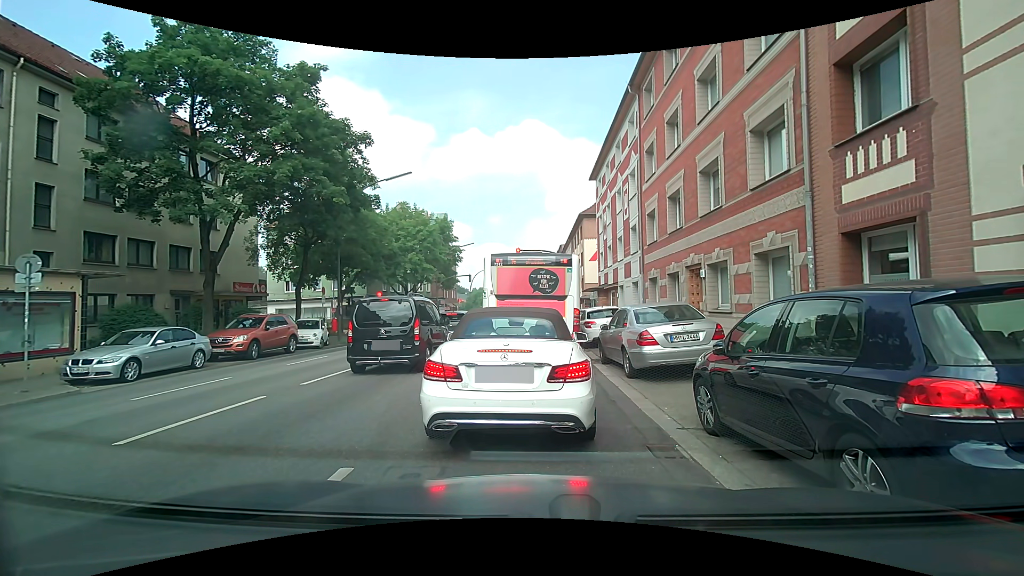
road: secondary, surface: asphalt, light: Day
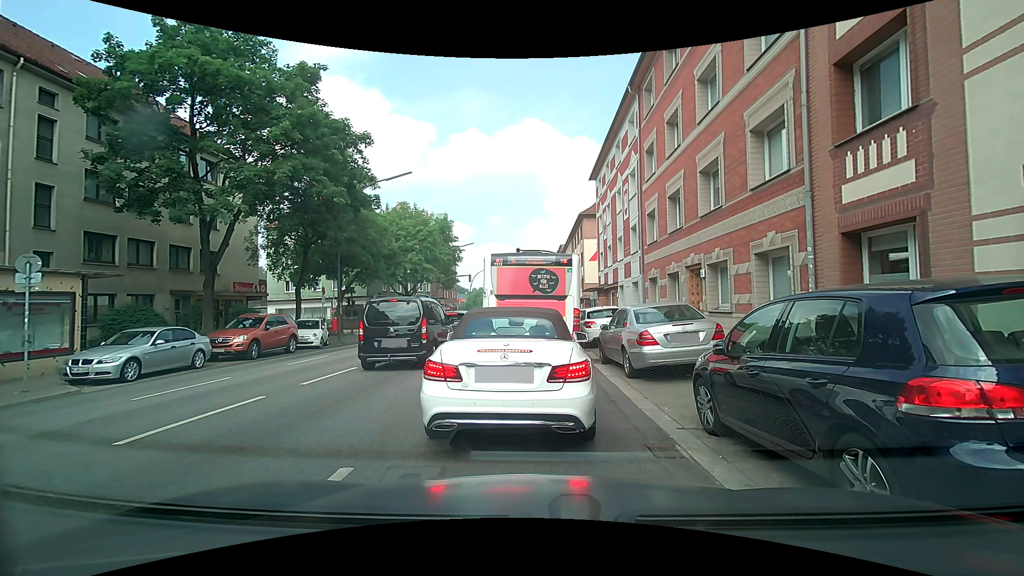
(0.0, 0.0) m; 0°
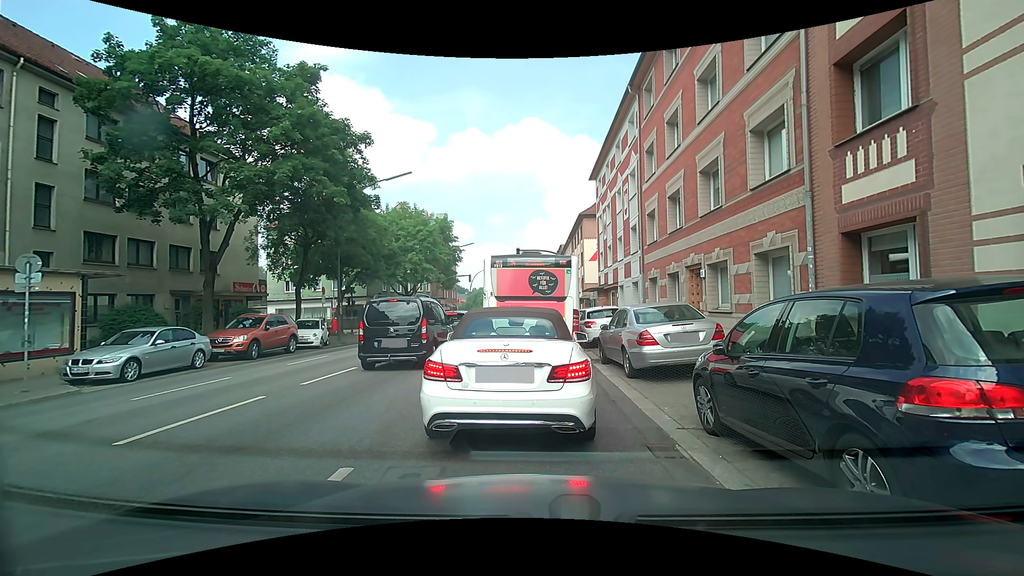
(0.0, 0.0) m; 0°
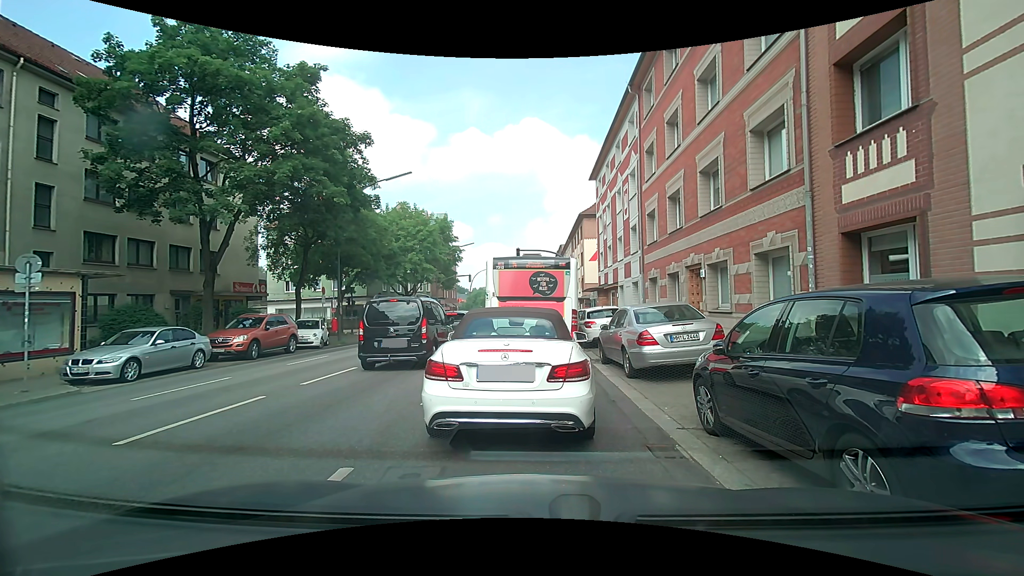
(0.0, 0.0) m; 0°
